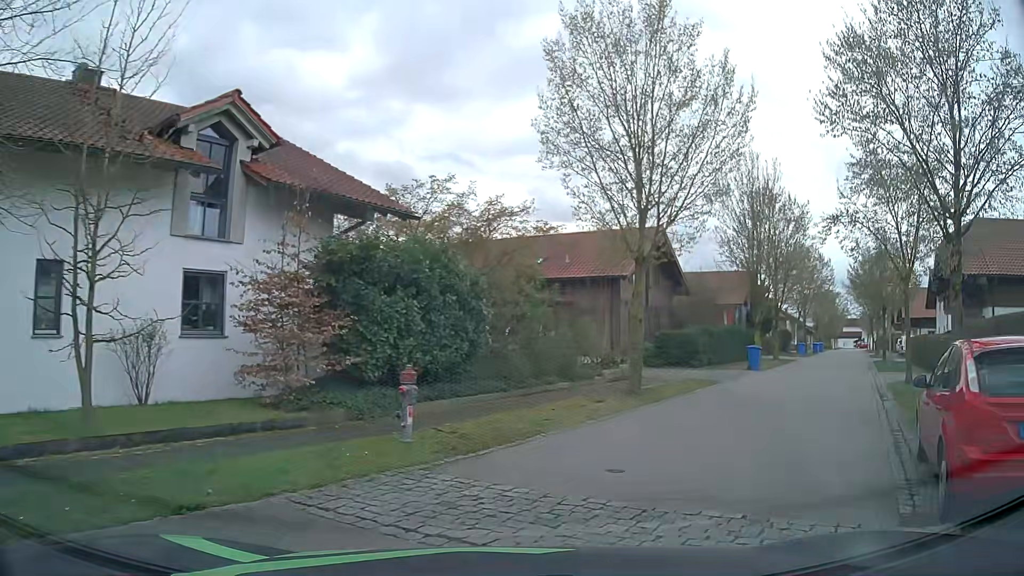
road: residential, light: Day
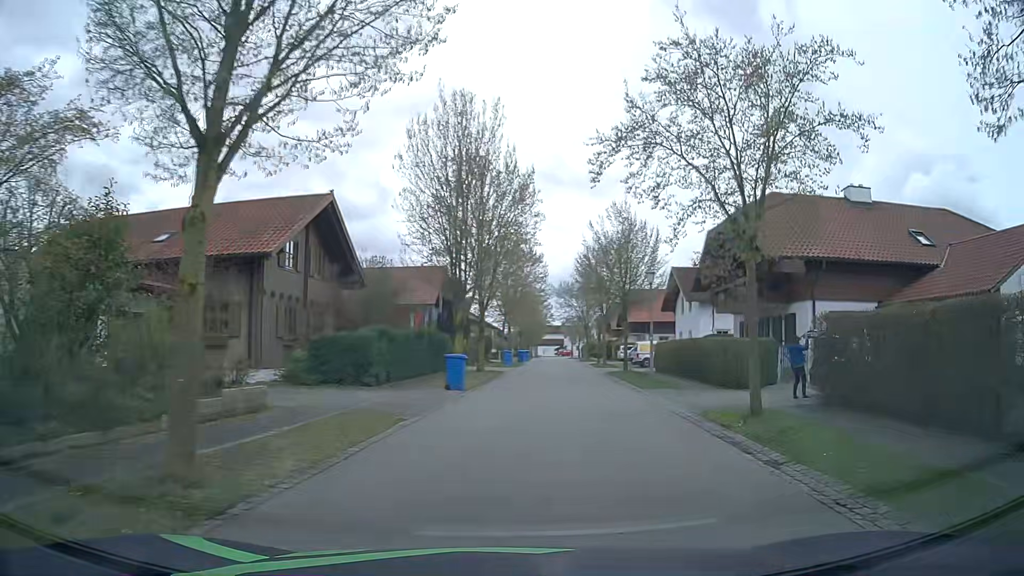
(+2.2, +9.5) m; +25°
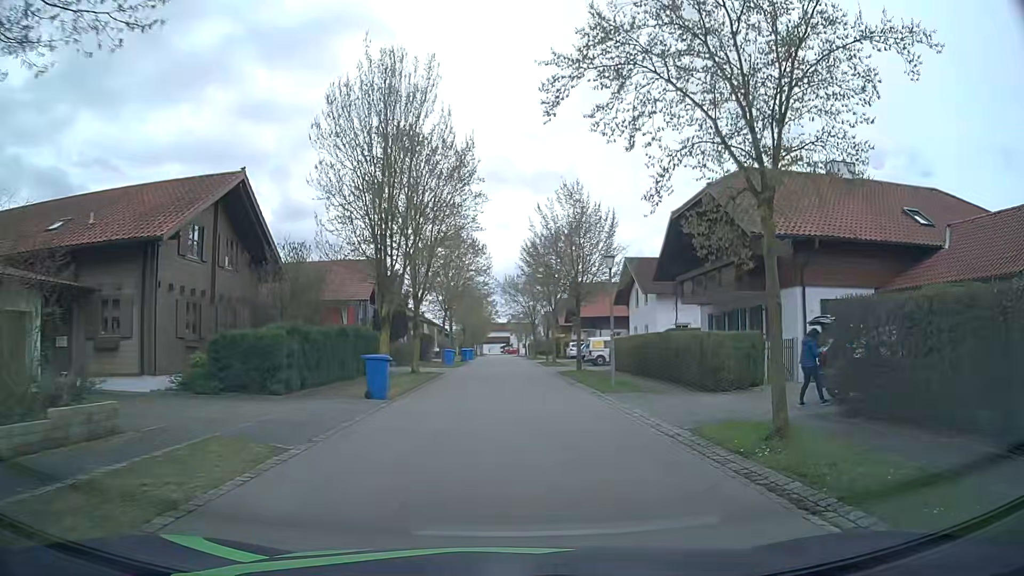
(+0.3, +3.7) m; +7°
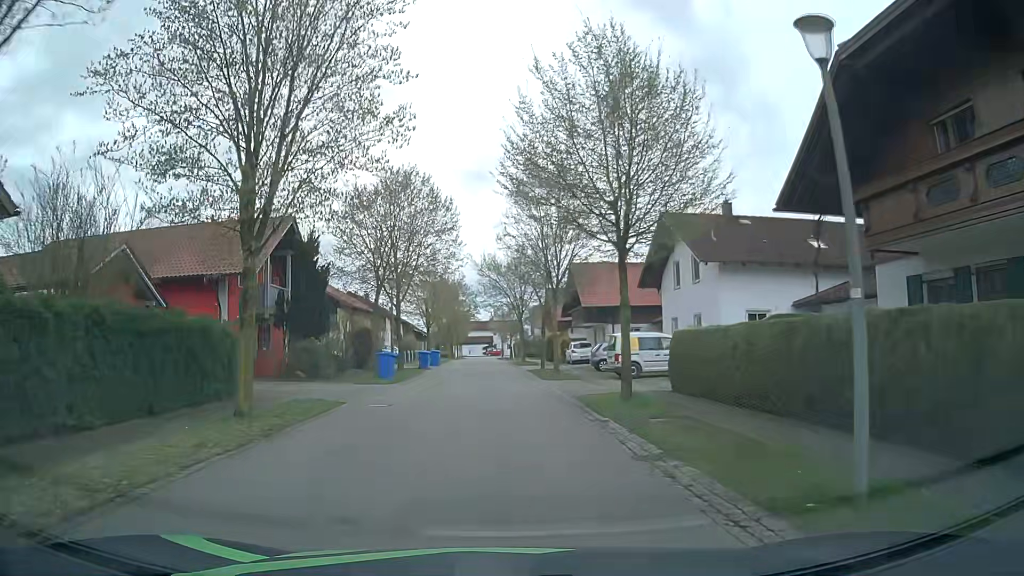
(+0.1, +16.9) m; 0°
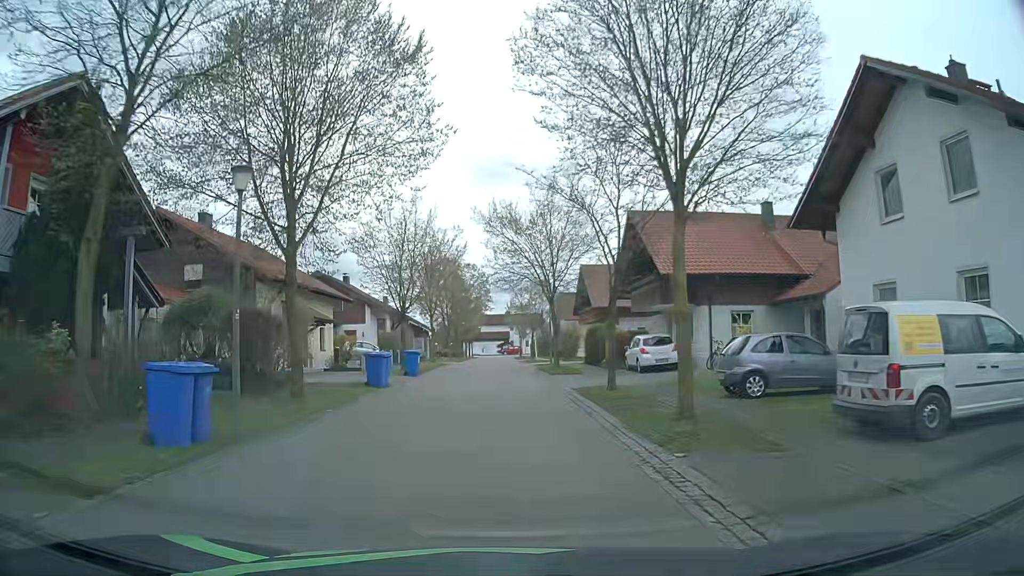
(-0.1, +18.8) m; -1°
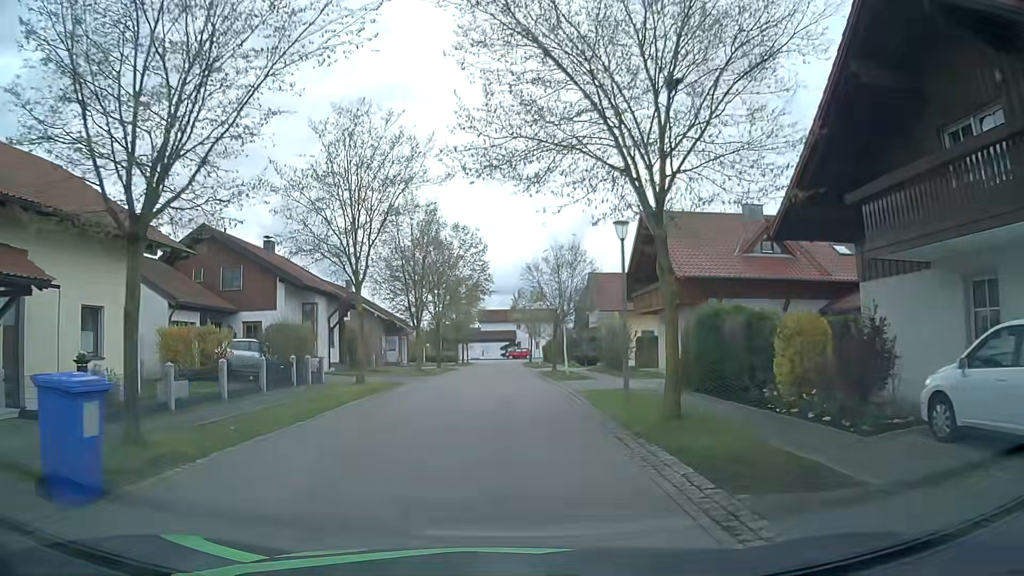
(-0.1, +22.8) m; 0°
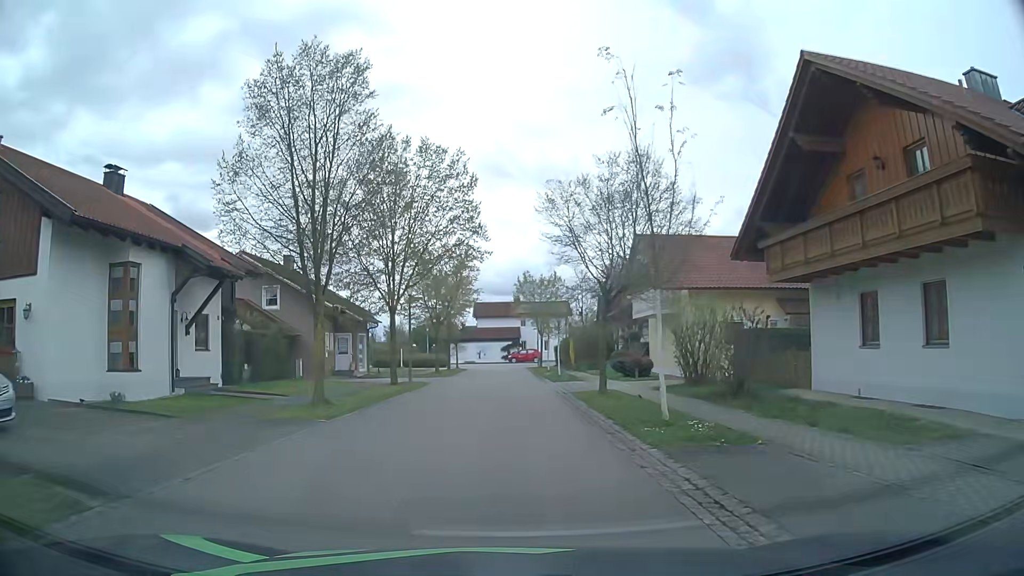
(-0.1, +18.6) m; 0°
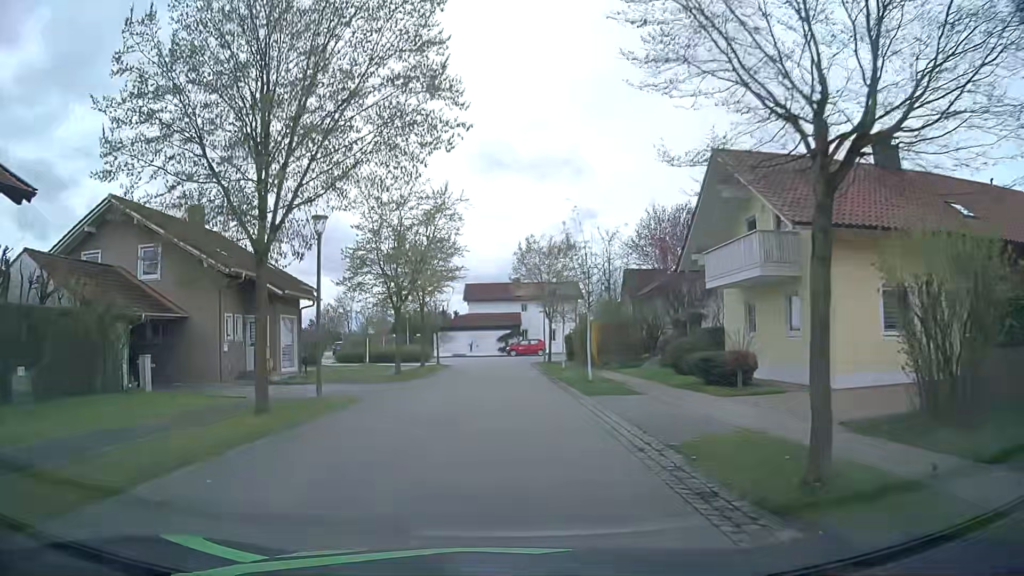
(-0.1, +14.2) m; +1°
